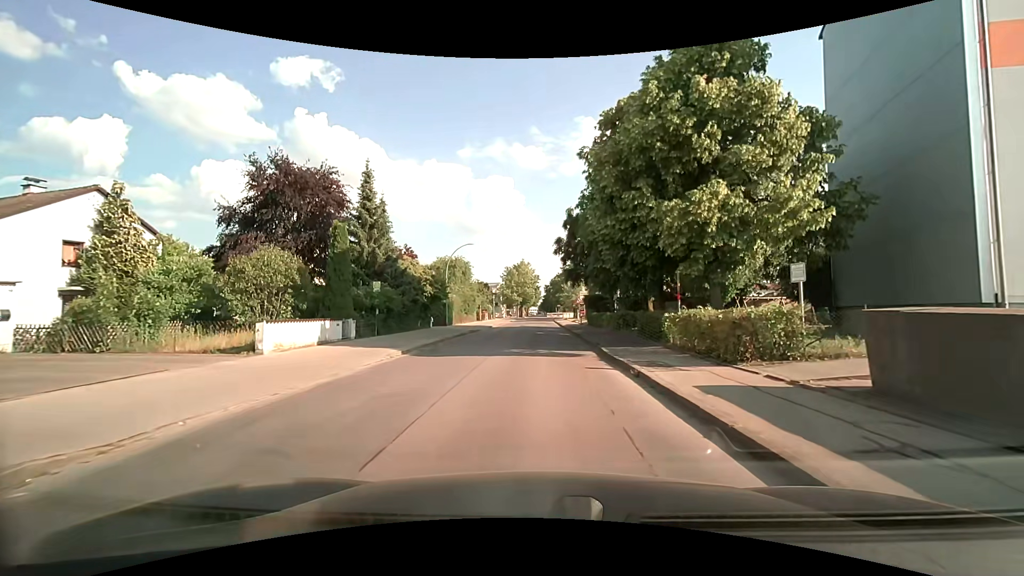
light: Day
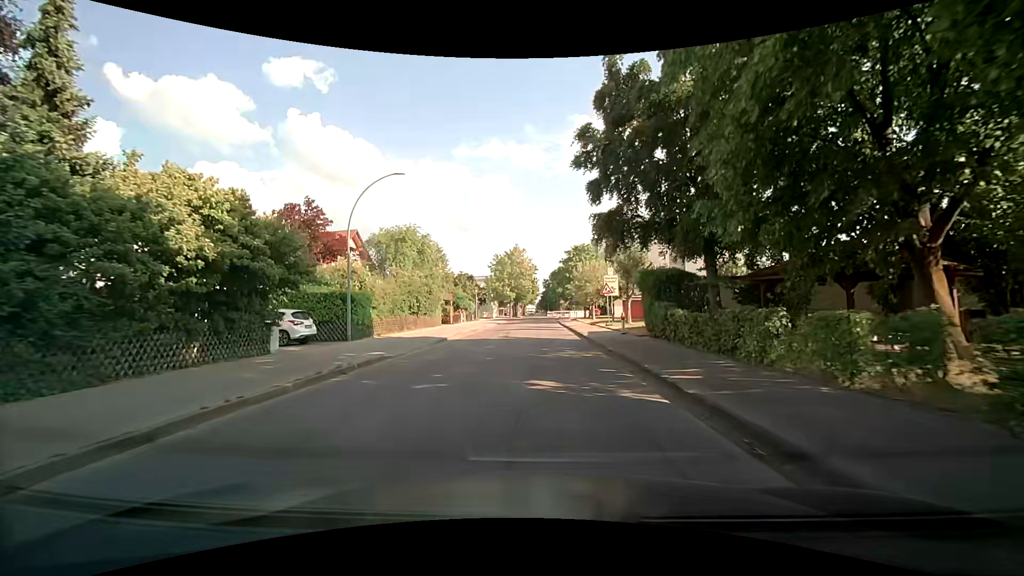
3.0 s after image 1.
(+0.2, +24.2) m; +1°
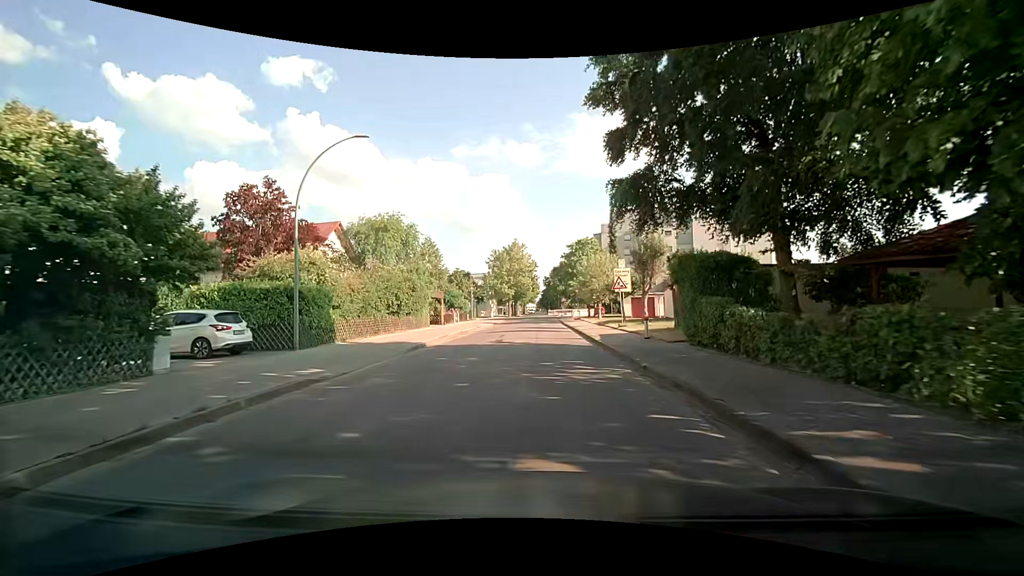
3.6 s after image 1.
(0.0, +5.0) m; -1°
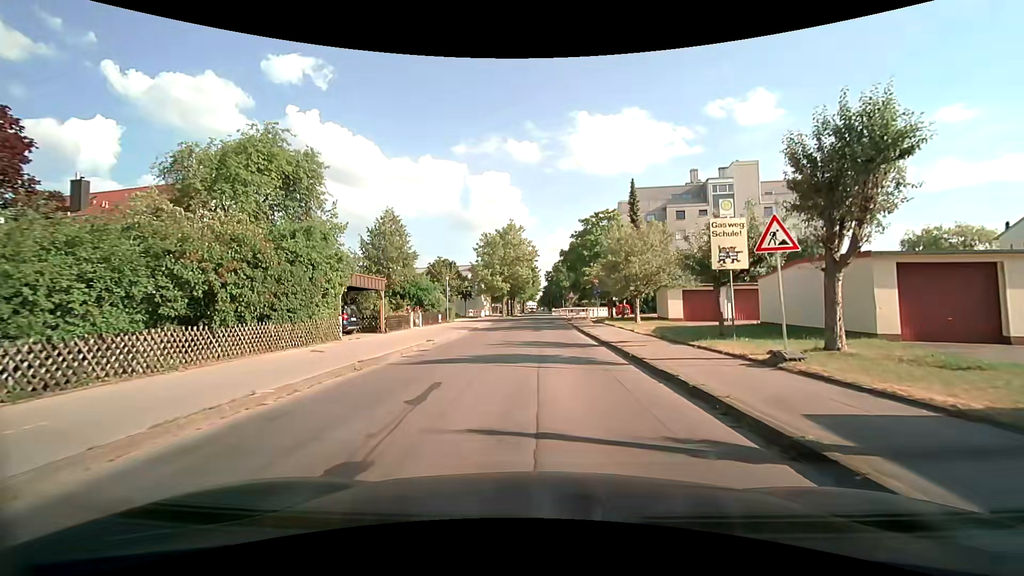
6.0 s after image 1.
(+0.1, +17.9) m; 0°
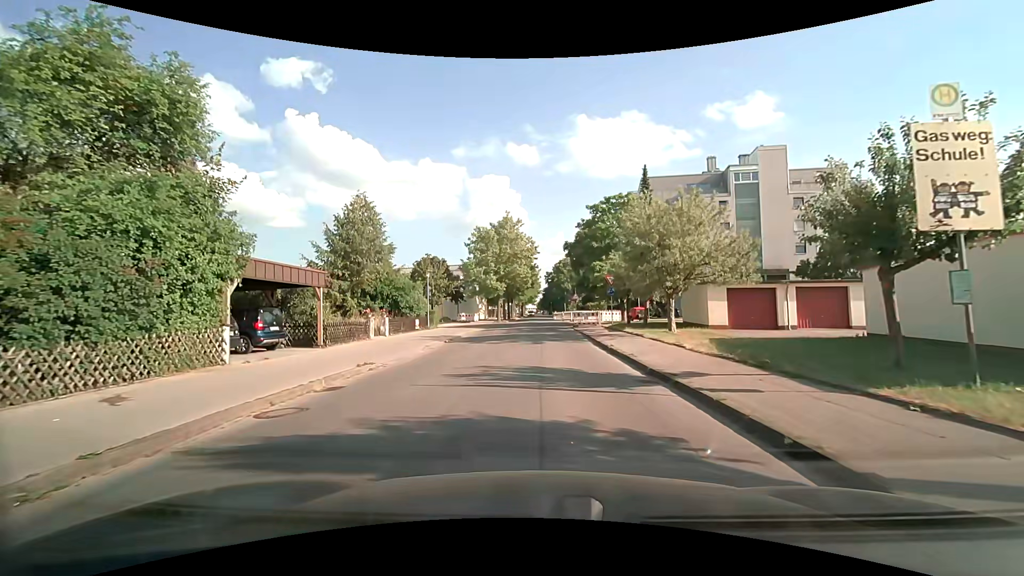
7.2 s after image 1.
(0.0, +8.0) m; 0°
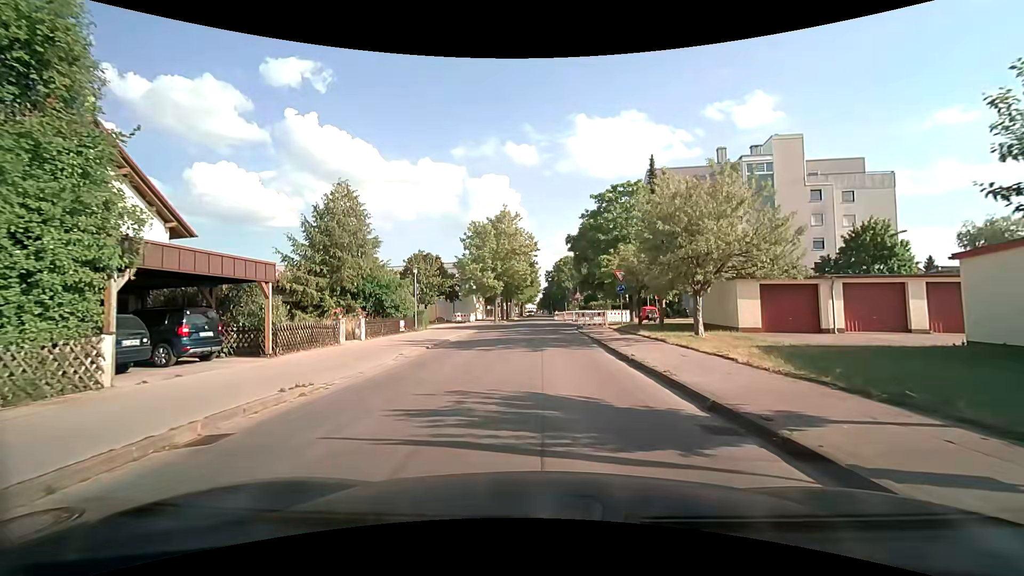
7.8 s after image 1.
(0.0, +3.8) m; -1°
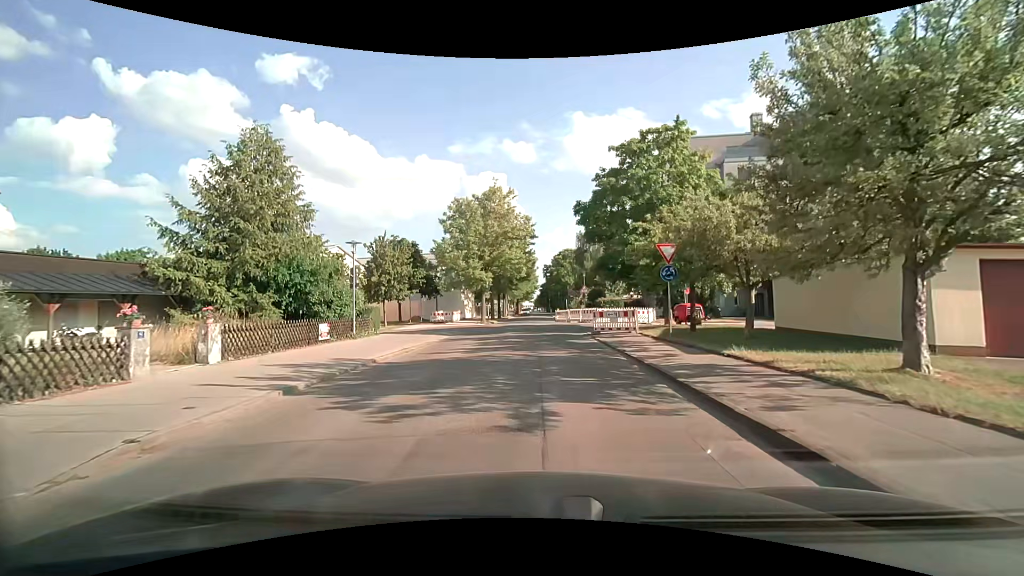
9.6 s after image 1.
(+0.1, +11.0) m; 0°
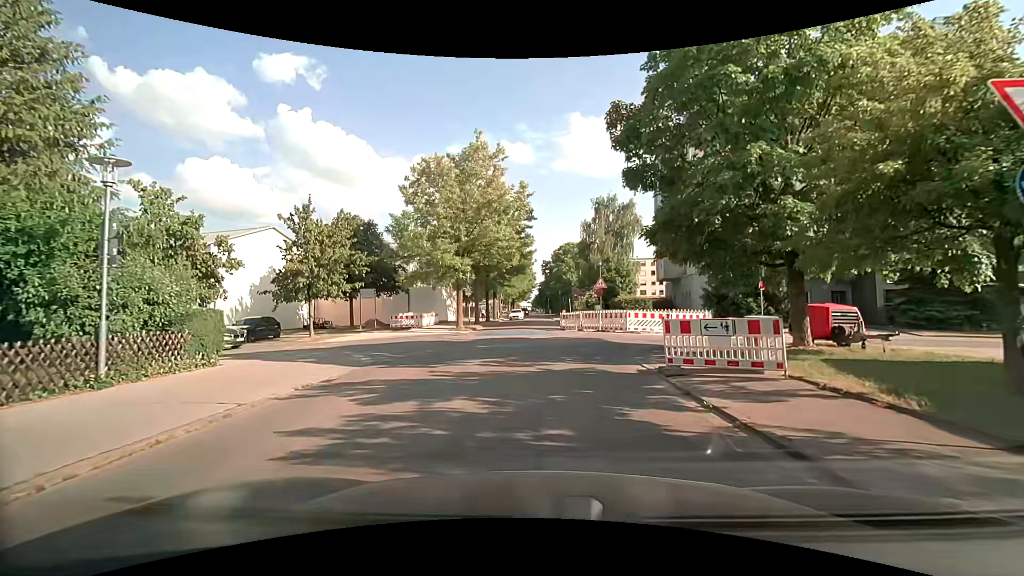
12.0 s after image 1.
(+0.2, +13.3) m; +1°
(0, +10) (+1, +20) (0, +30) (0, +40) (0, +50) (0, +60) (0, +70) (0, +80) (0, +90) (0, +100) m
